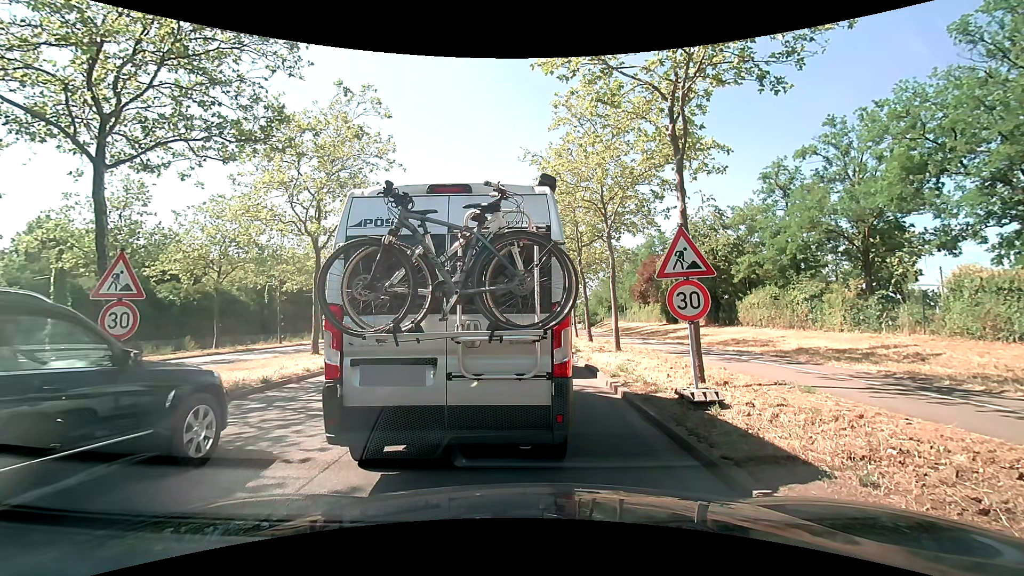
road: primary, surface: asphalt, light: Day
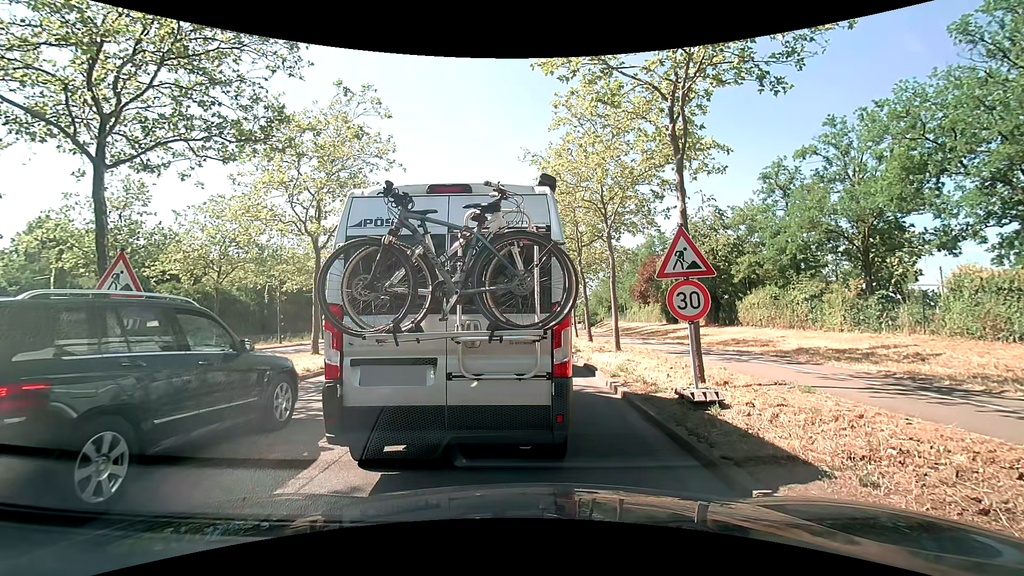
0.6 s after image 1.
(0.0, 0.0) m; 0°
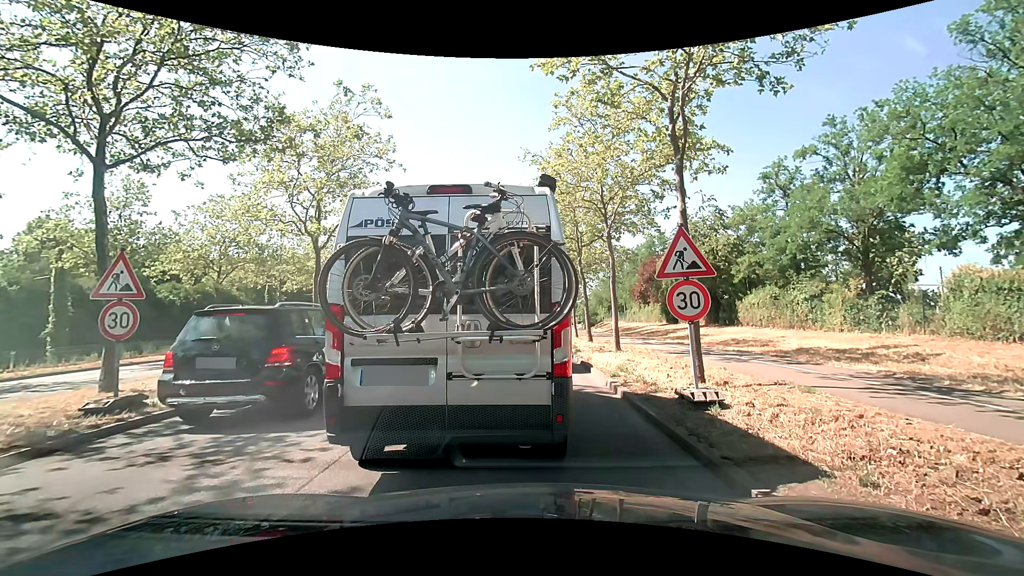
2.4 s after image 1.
(0.0, 0.0) m; 0°
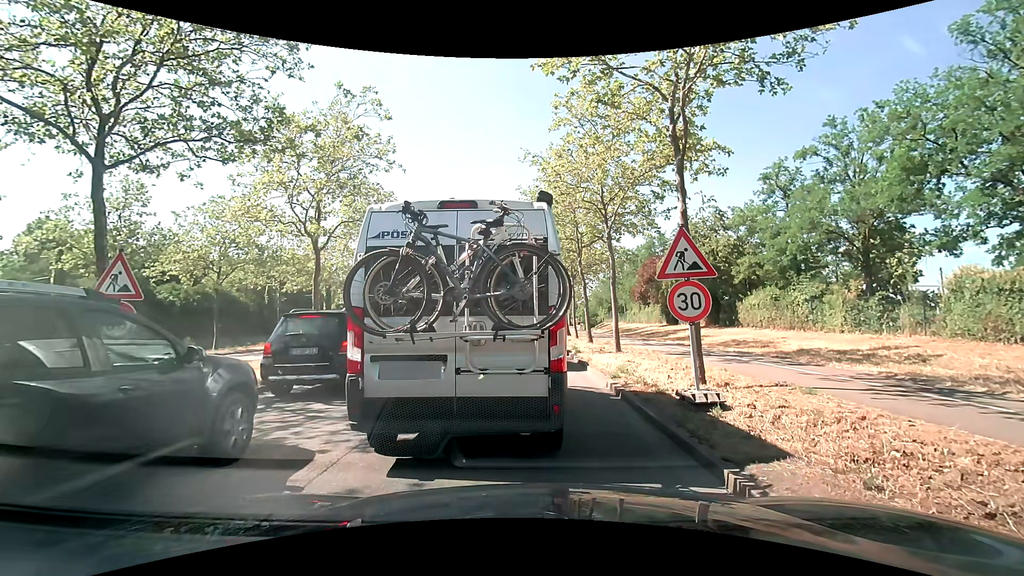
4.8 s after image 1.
(0.0, 0.0) m; 0°
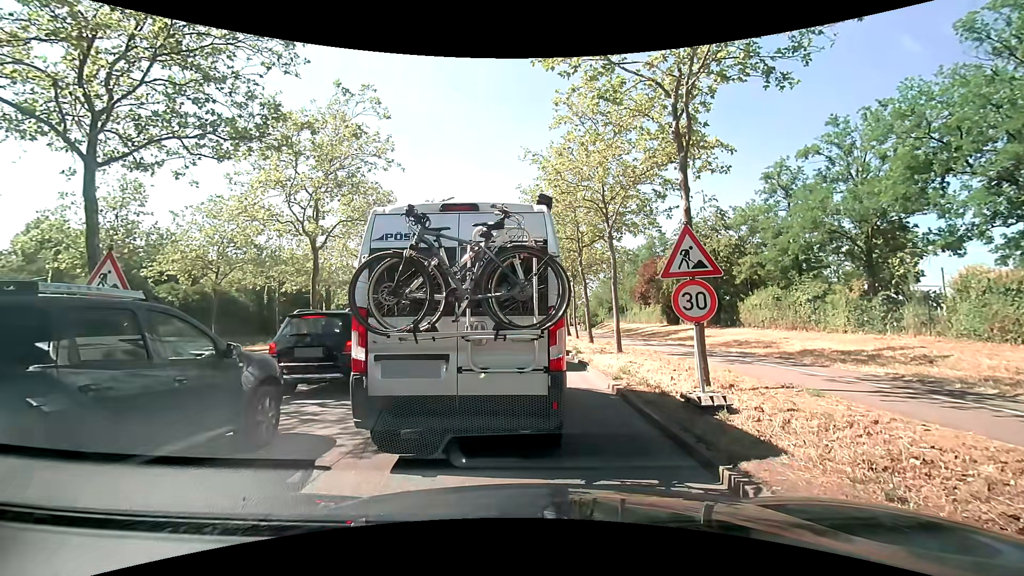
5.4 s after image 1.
(0.0, +0.2) m; 0°
